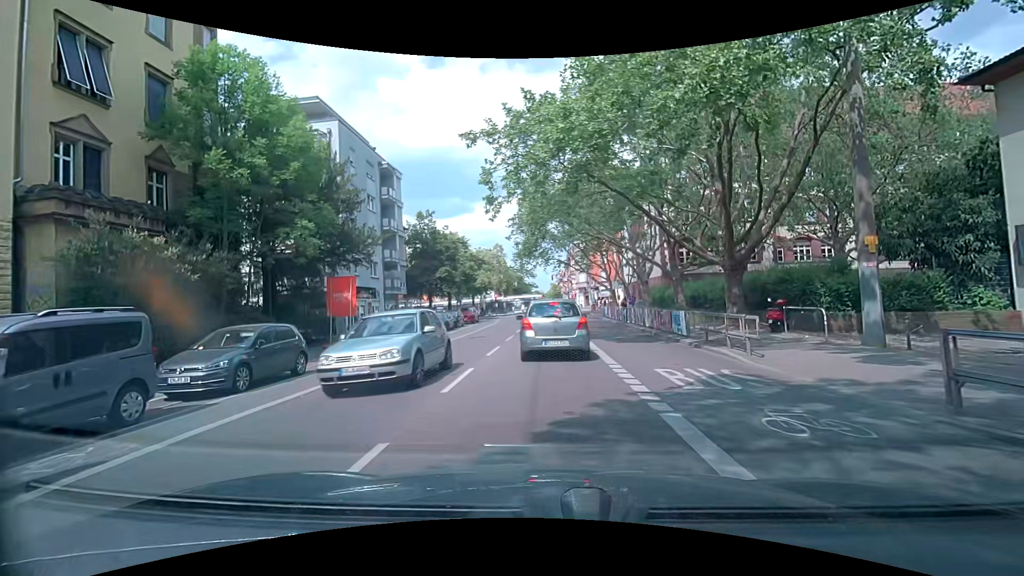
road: secondary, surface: asphalt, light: Day
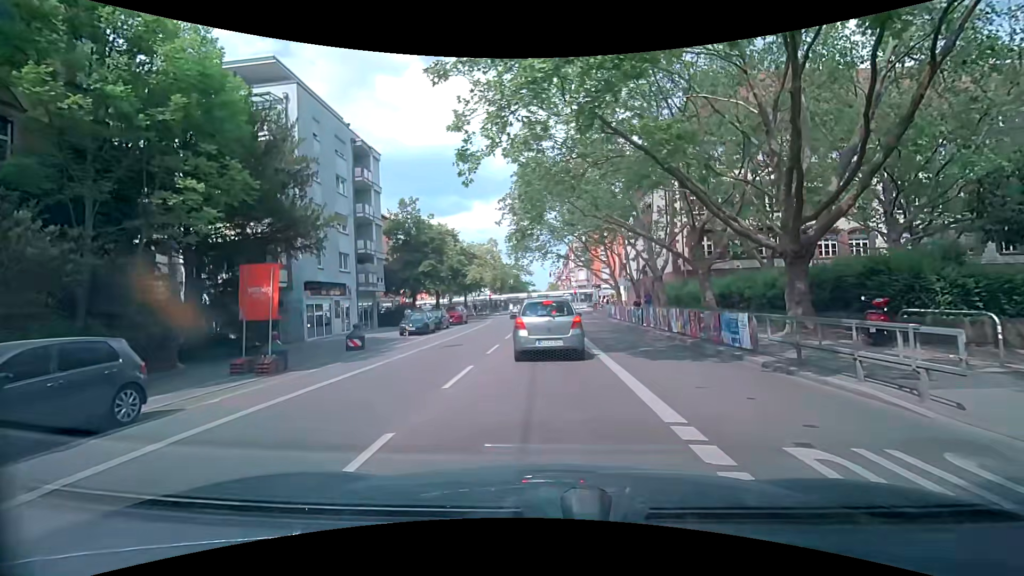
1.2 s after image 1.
(-0.1, +5.7) m; -1°
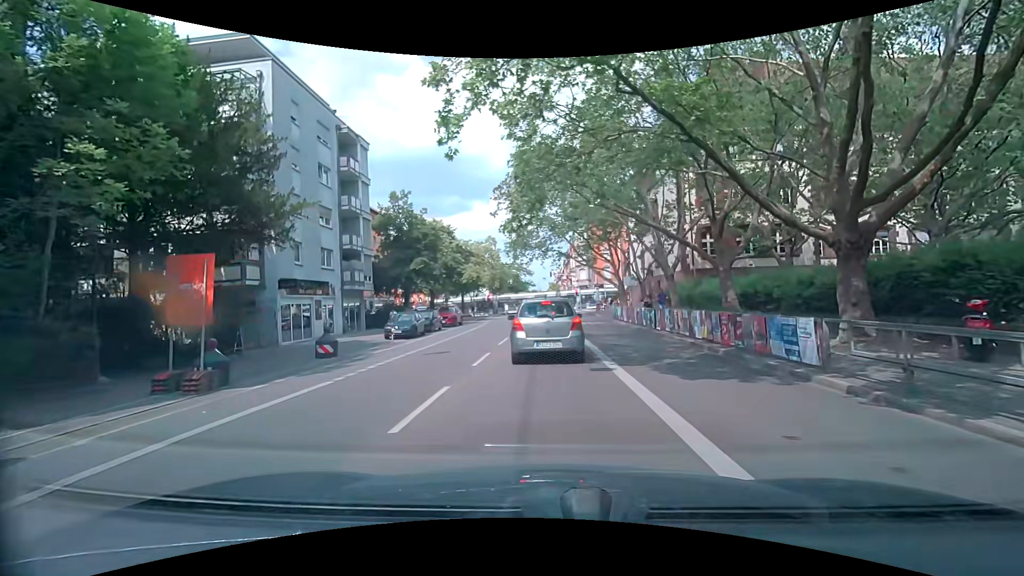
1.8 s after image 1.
(0.0, +2.8) m; -1°
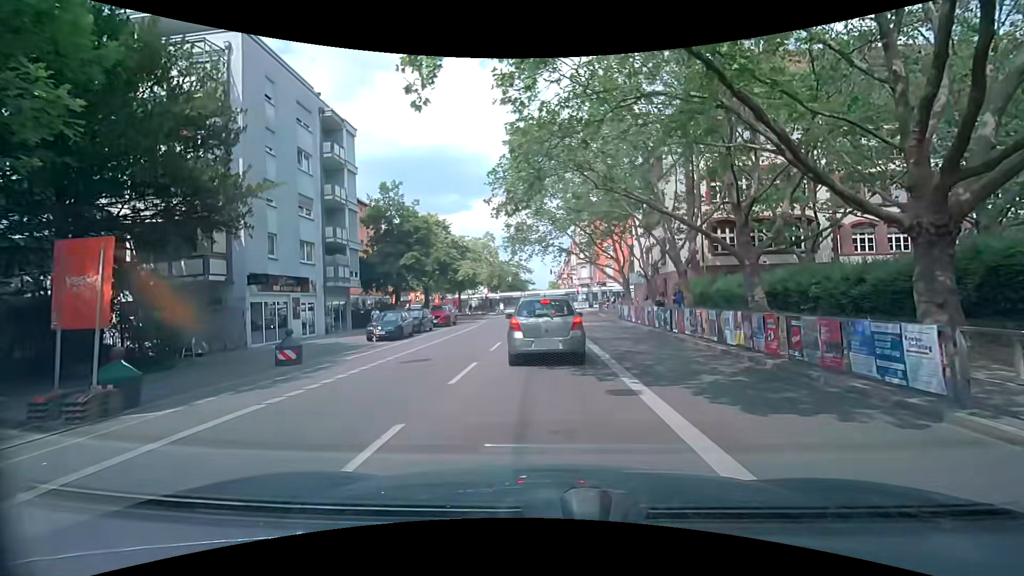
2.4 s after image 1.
(0.0, +2.7) m; 0°
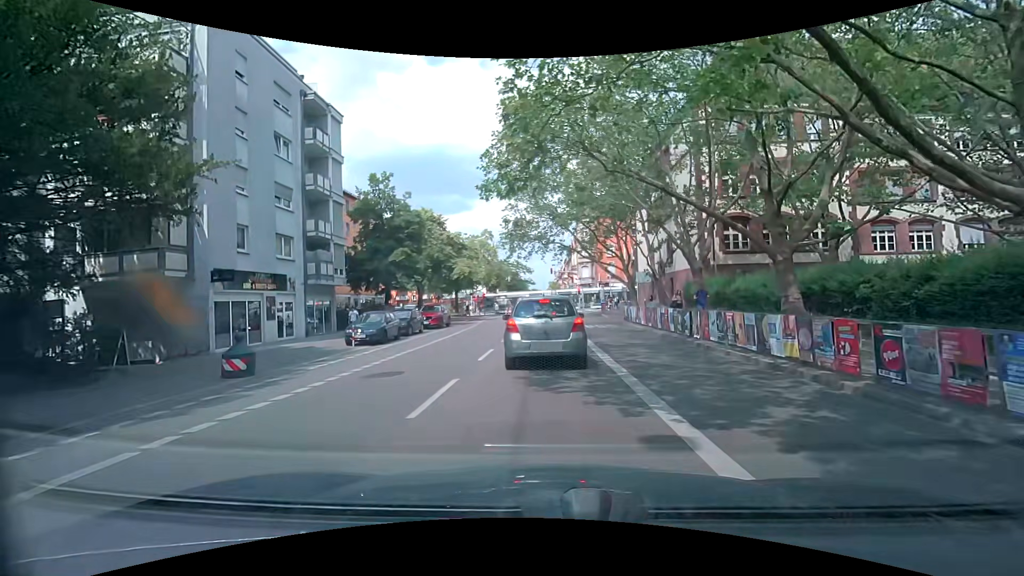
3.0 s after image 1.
(+0.1, +2.6) m; +1°
